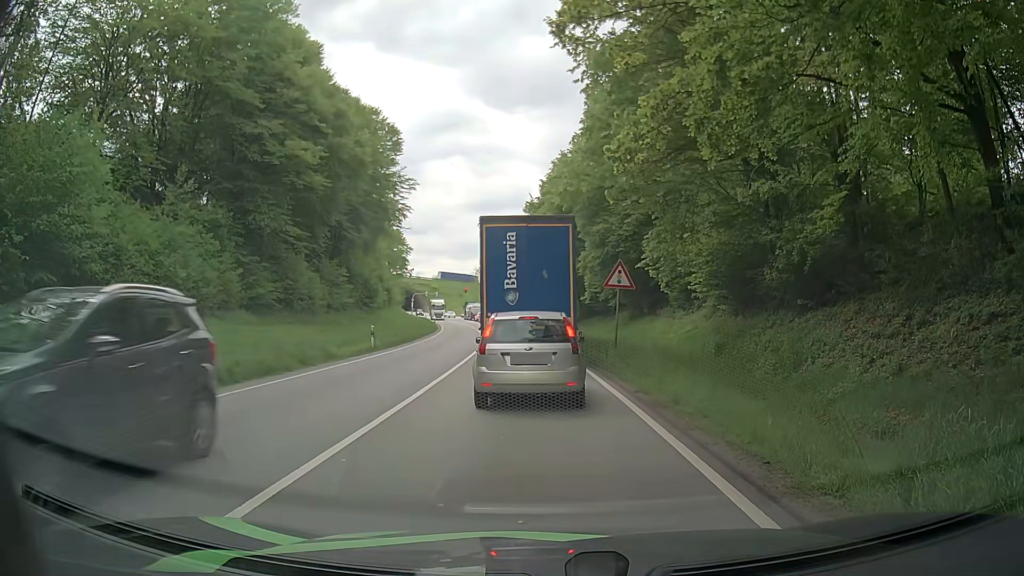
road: primary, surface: asphalt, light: Day
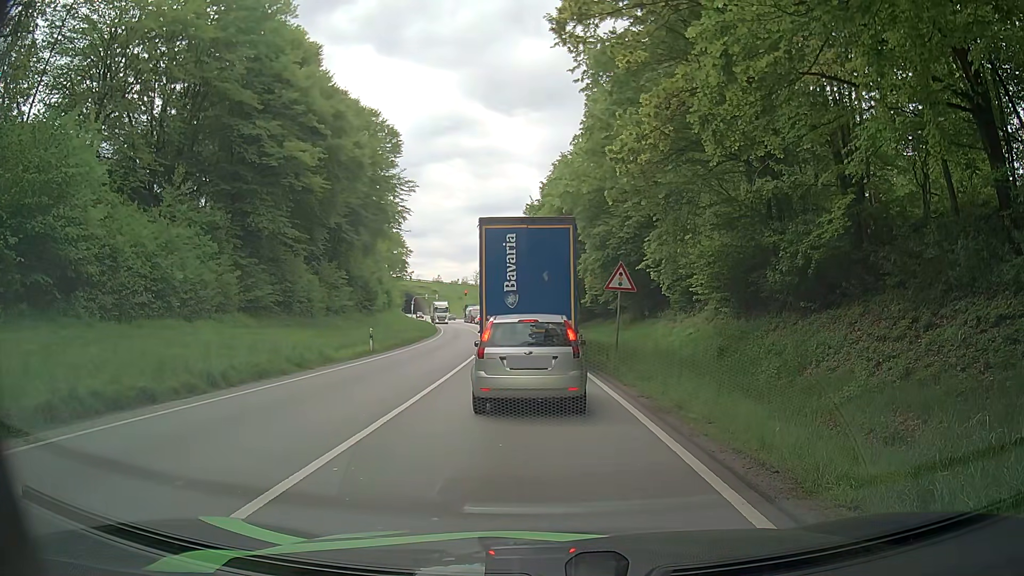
(0.0, +0.3) m; 0°
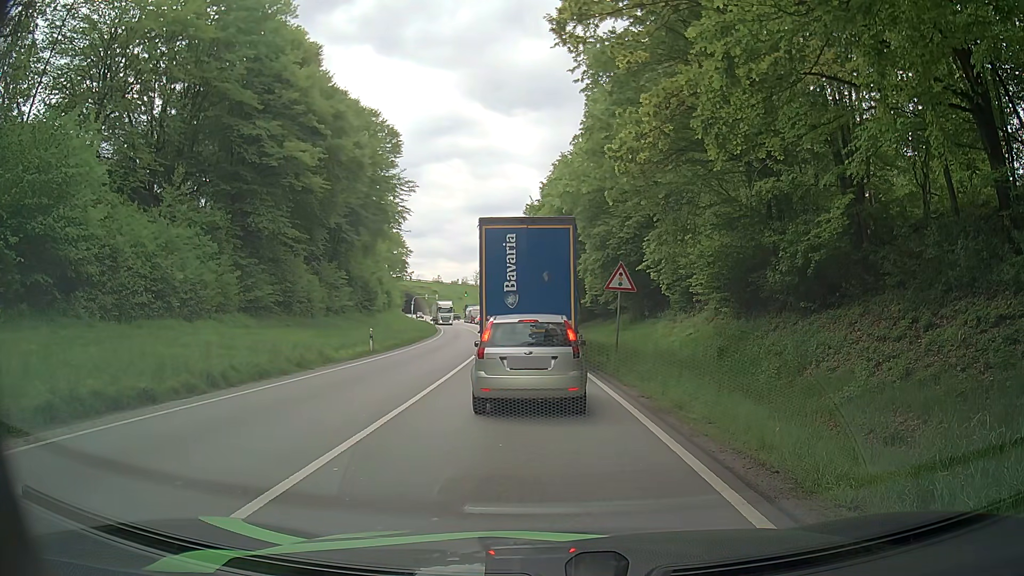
(0.0, 0.0) m; 0°
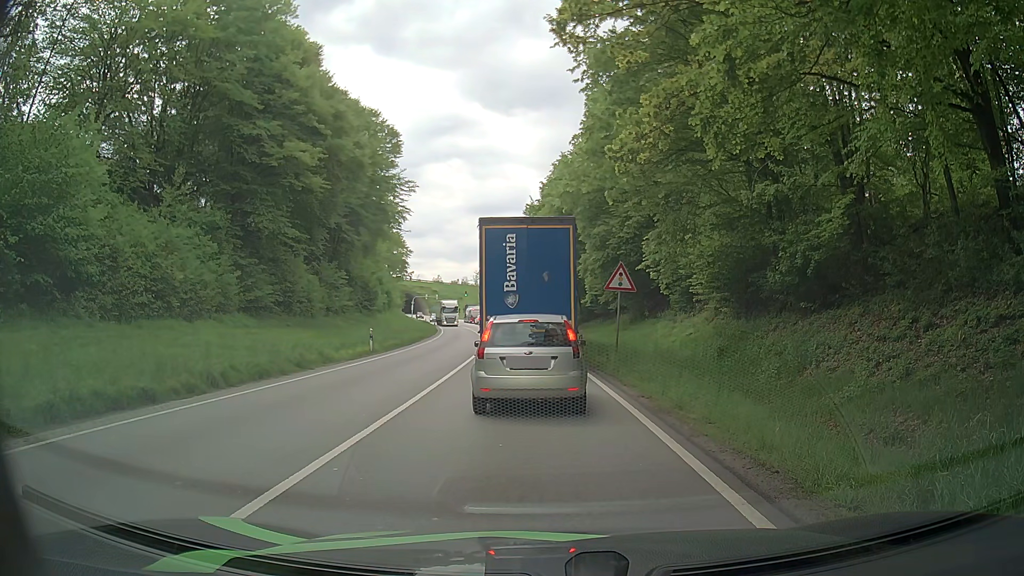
(0.0, 0.0) m; 0°
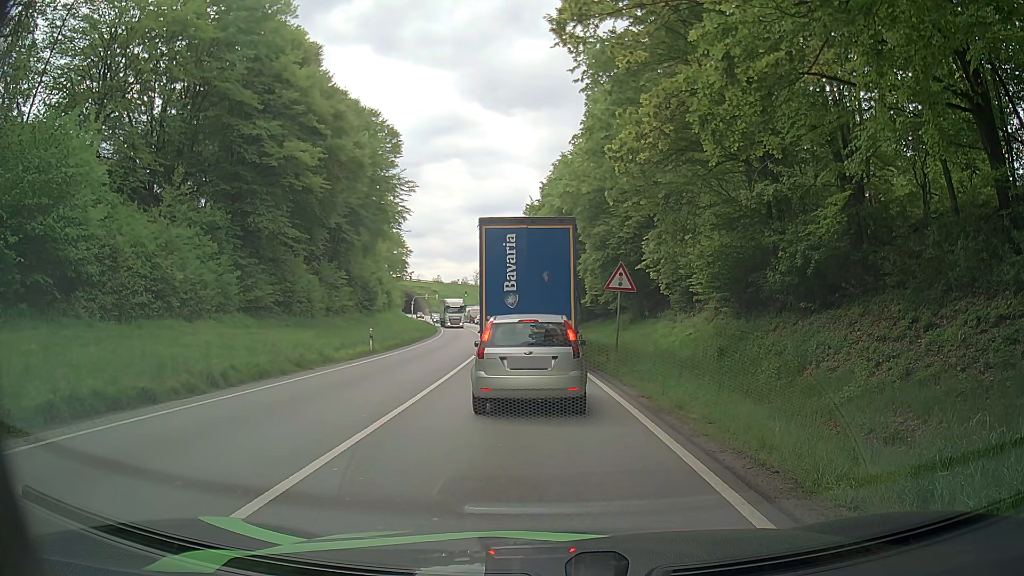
(0.0, 0.0) m; 0°
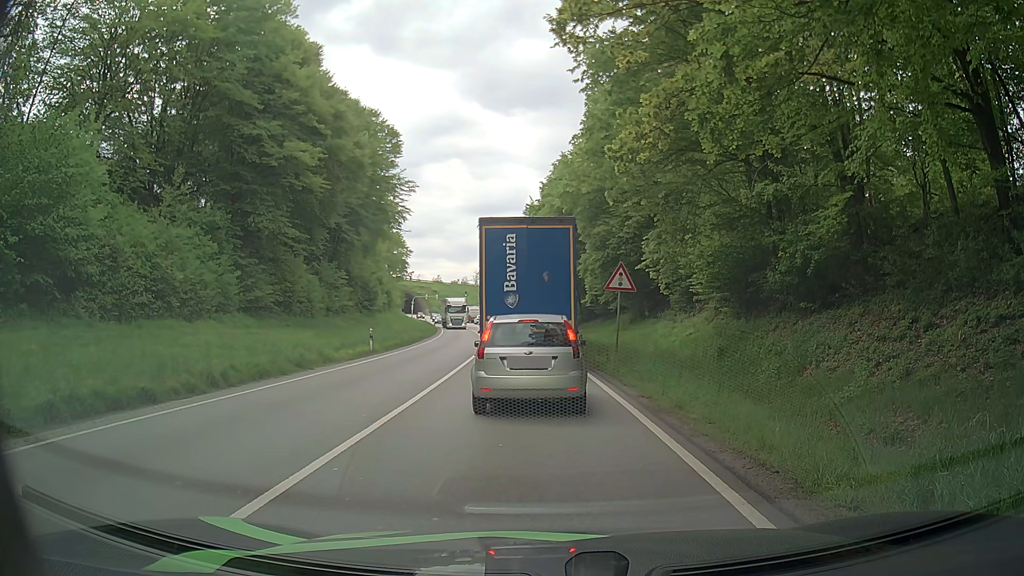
(0.0, 0.0) m; 0°
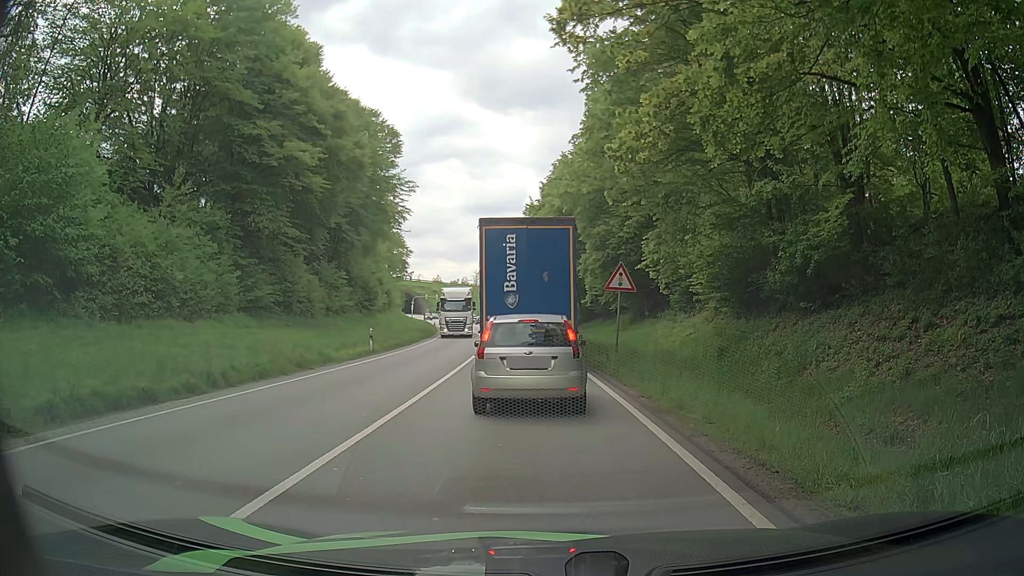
(0.0, 0.0) m; 0°
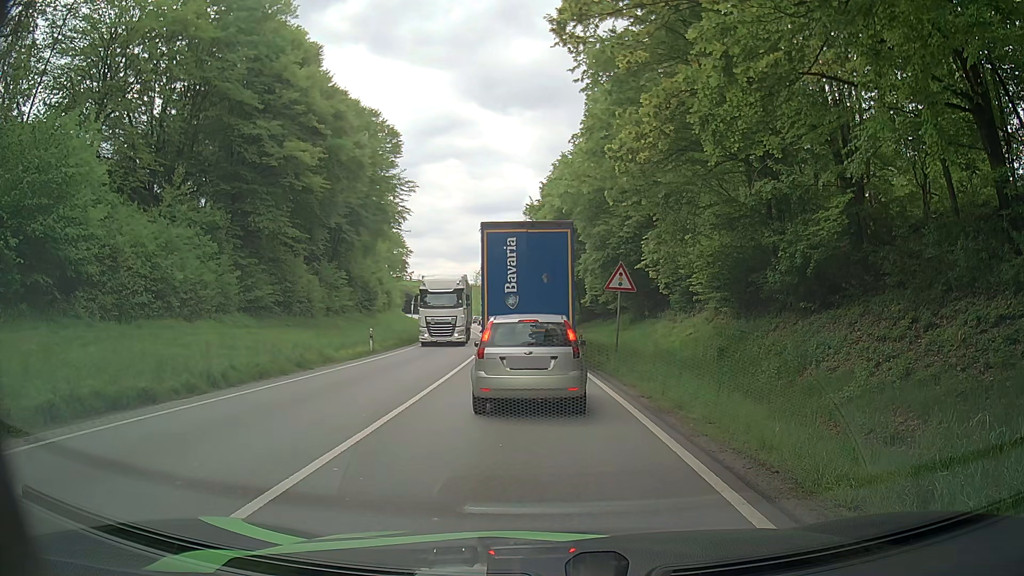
(0.0, 0.0) m; 0°
